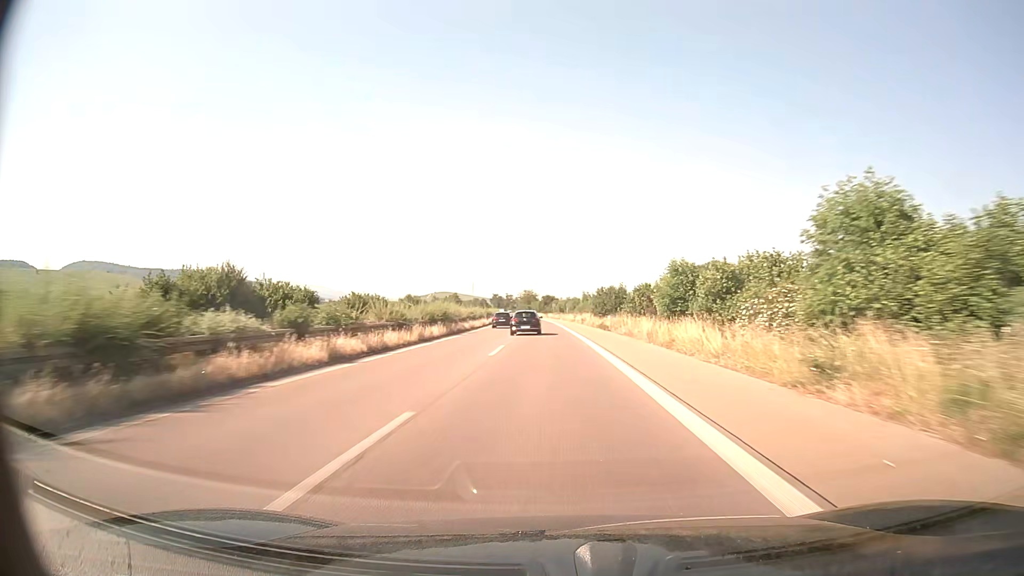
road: trunk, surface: asphalt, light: Day
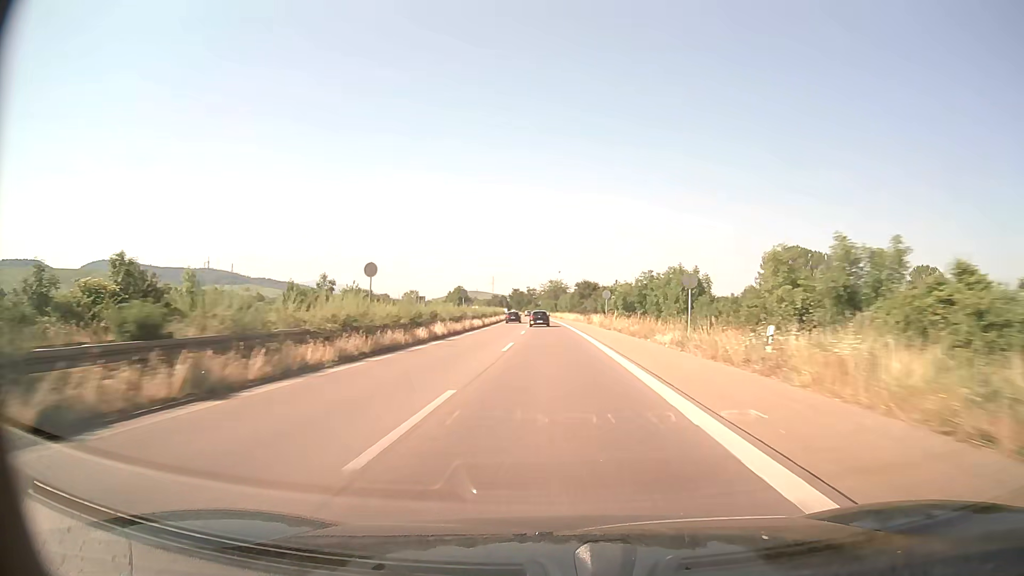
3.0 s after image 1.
(-2.0, +87.6) m; -3°
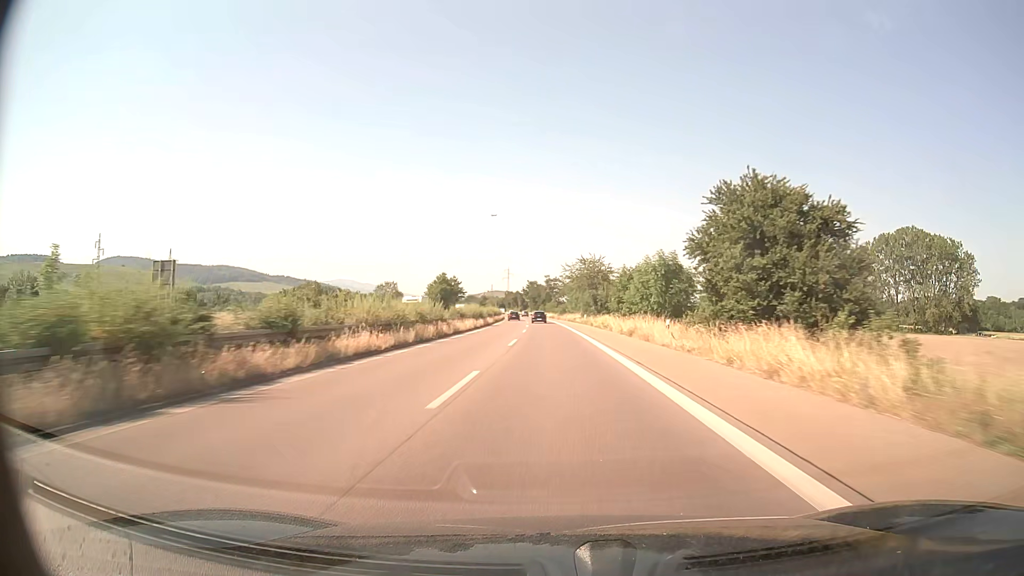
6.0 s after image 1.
(-1.7, +86.6) m; -2°
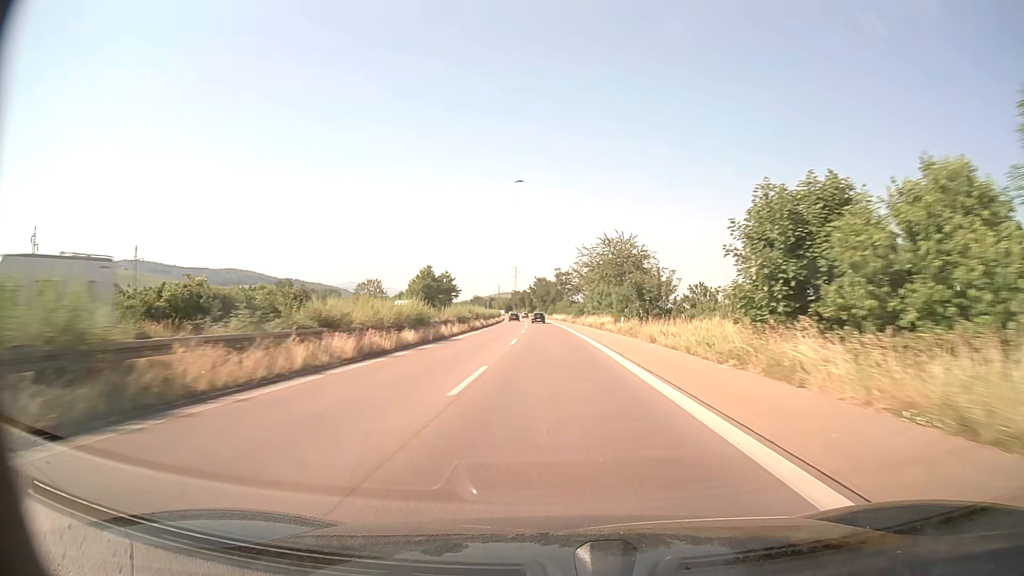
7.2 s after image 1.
(-0.3, +34.3) m; -1°
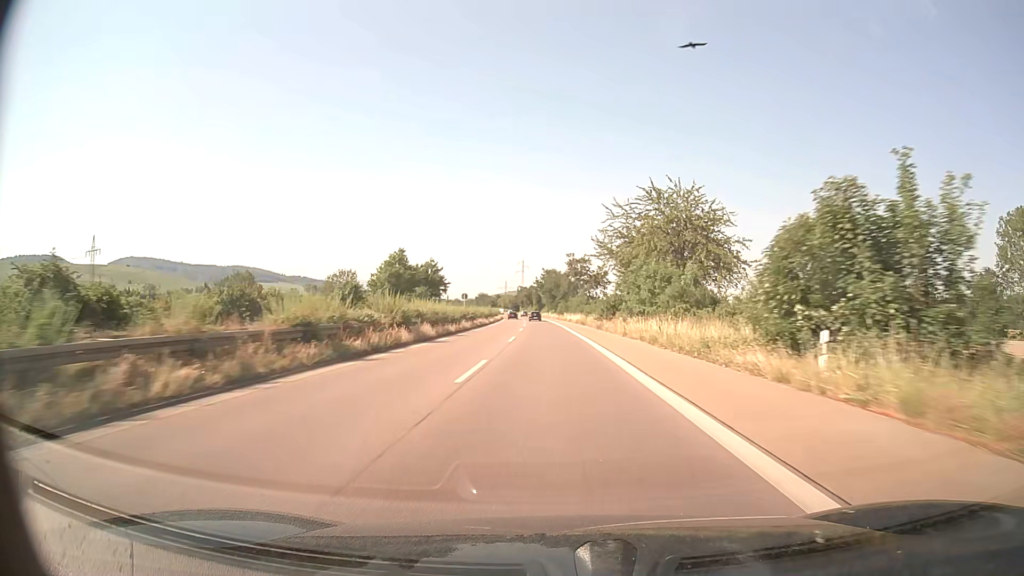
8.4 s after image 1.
(-0.3, +34.1) m; -1°
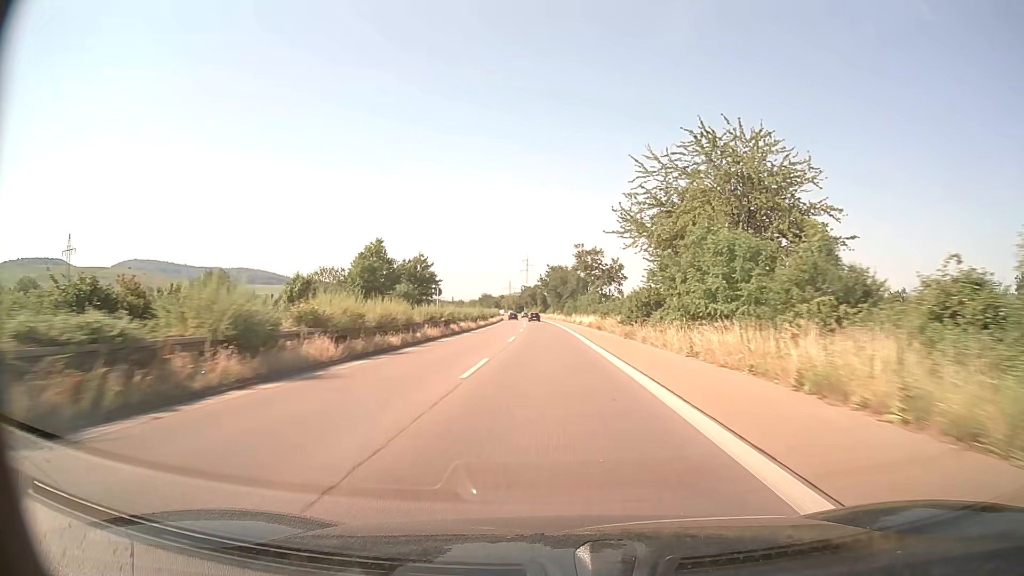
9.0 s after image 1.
(-0.1, +17.0) m; 0°
